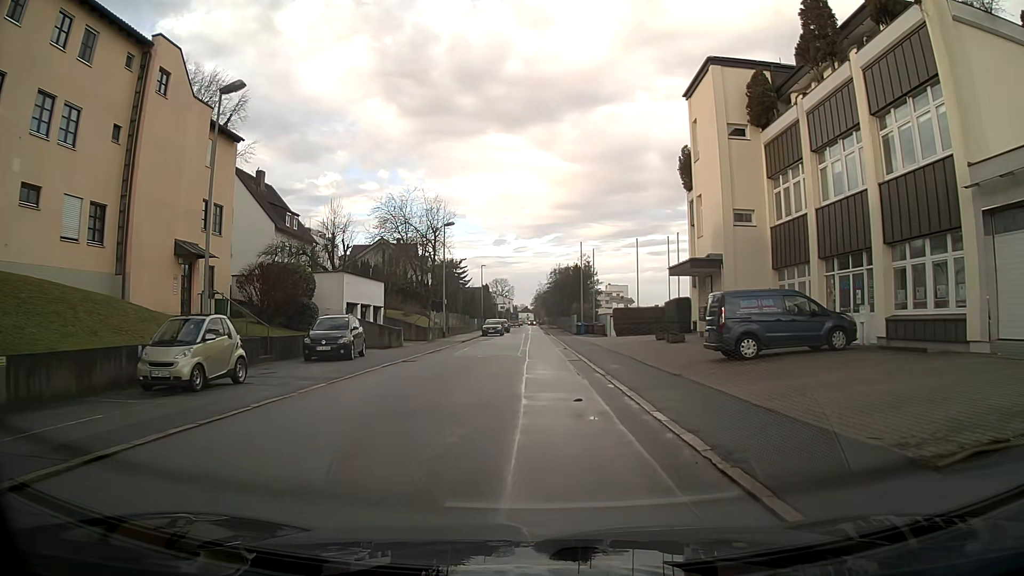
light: Day
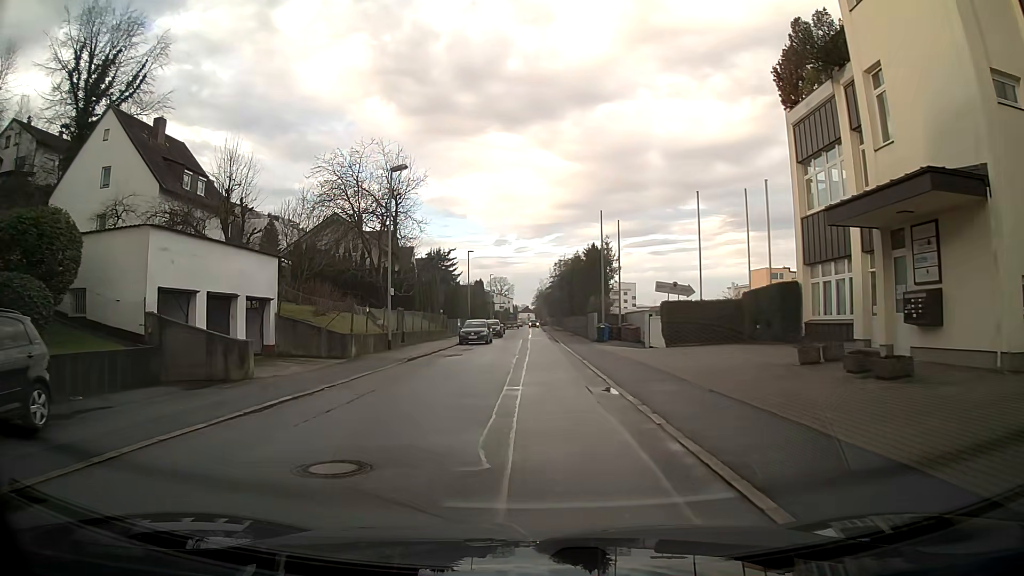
(-0.1, +18.6) m; 0°
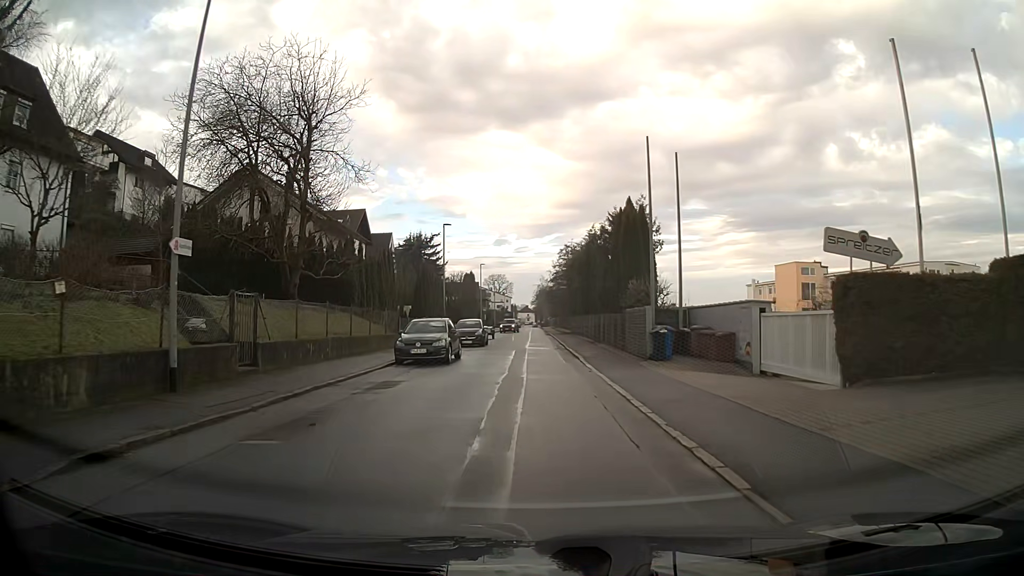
(0.0, +18.7) m; 0°
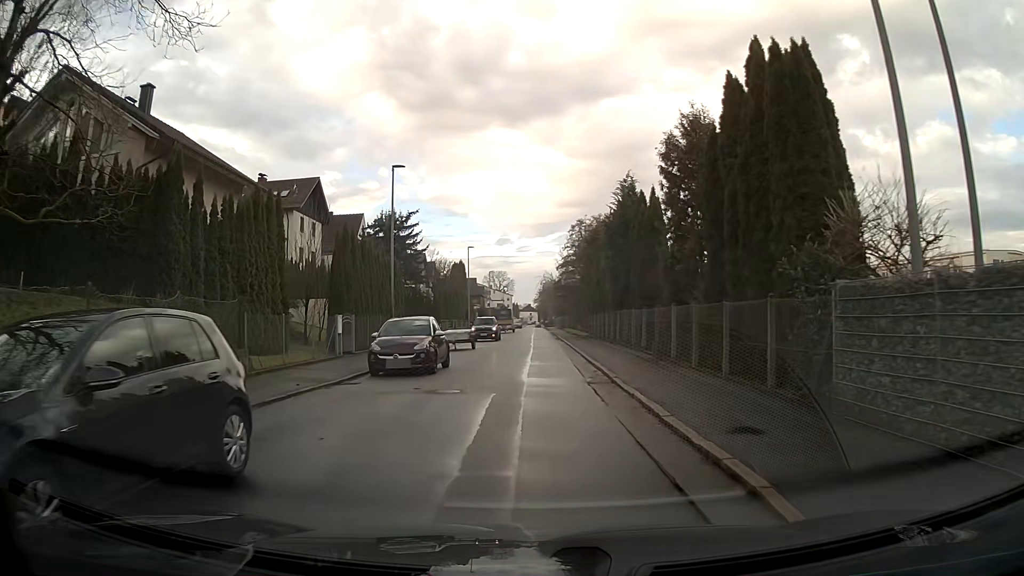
(0.0, +18.7) m; 0°
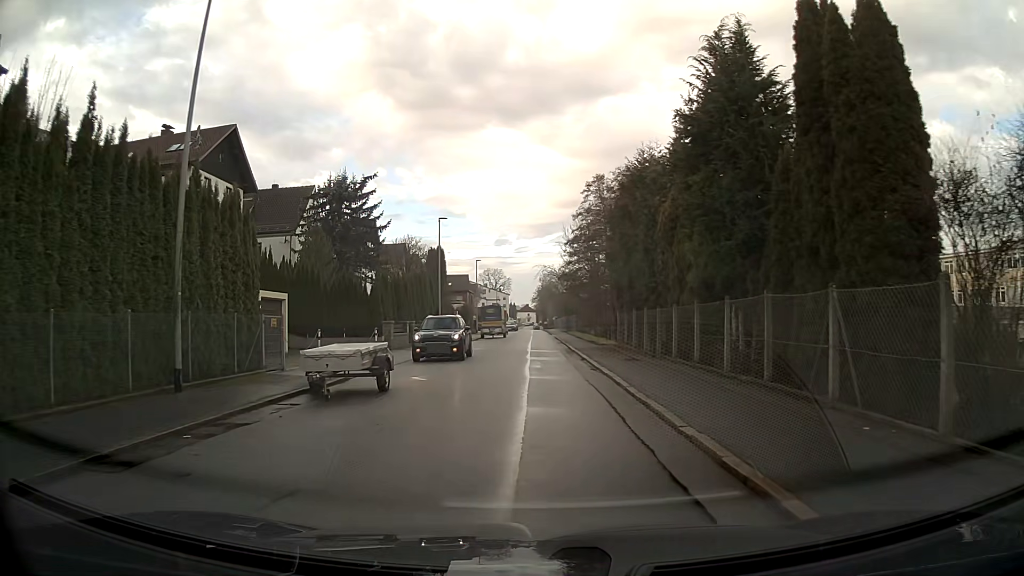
(0.0, +18.6) m; -1°
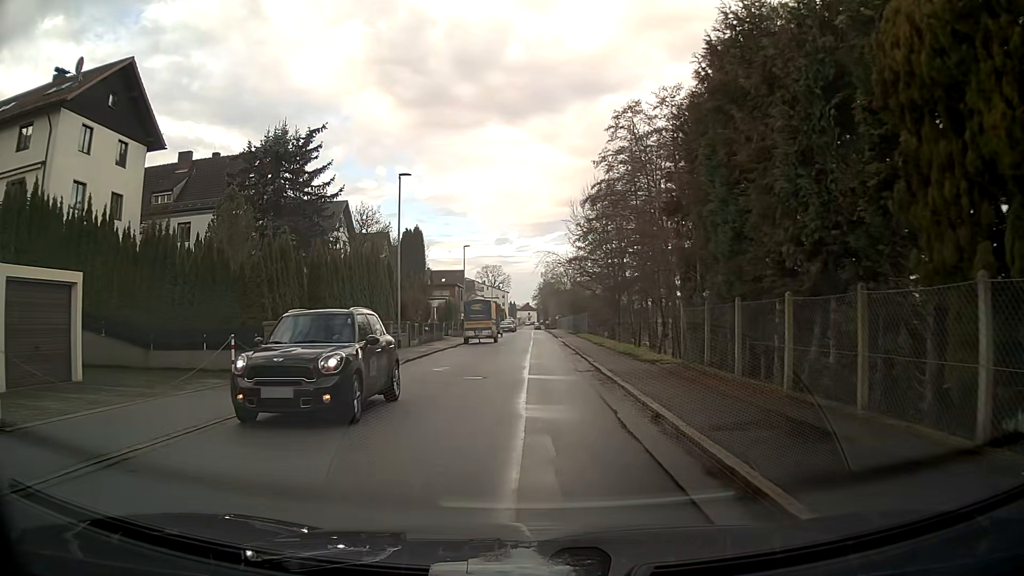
(+0.1, +13.9) m; +1°
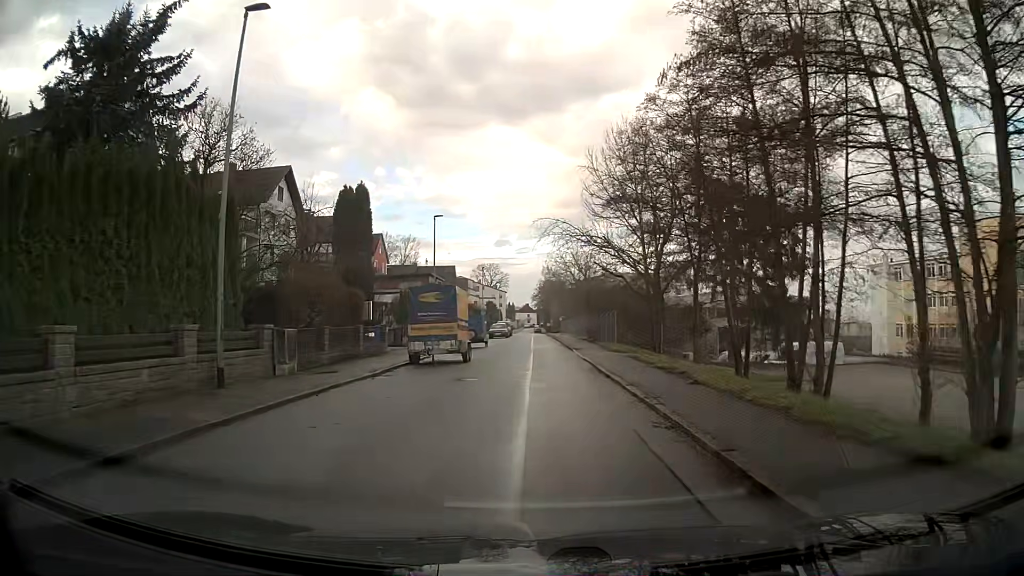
(-0.1, +18.5) m; 0°
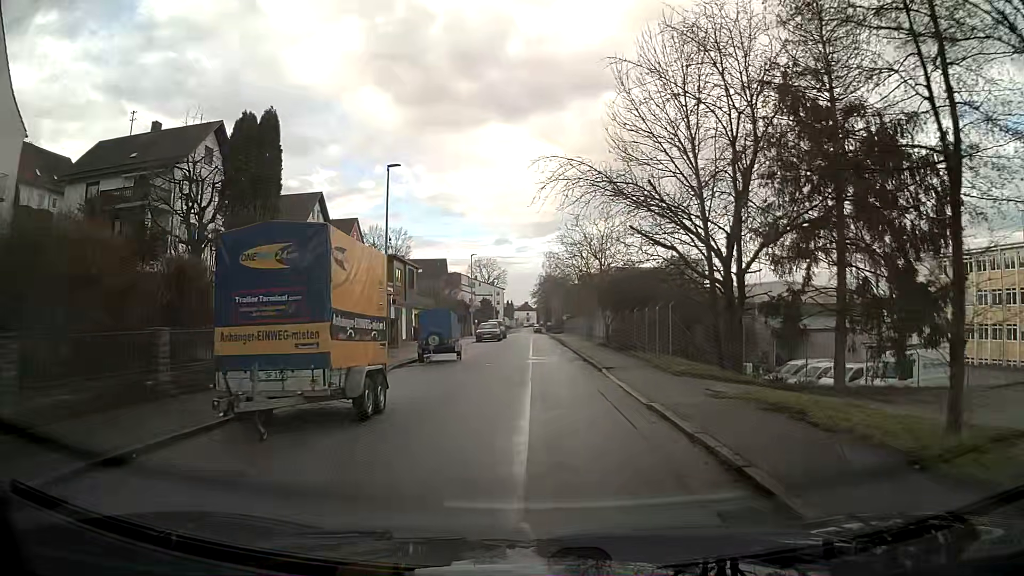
(0.0, +13.9) m; 0°
(0, +10) (0, +20) (0, +30) (0, +40) (0, +50) (0, +60) (0, +70) (0, +80) (0, +90) (0, +100) m
